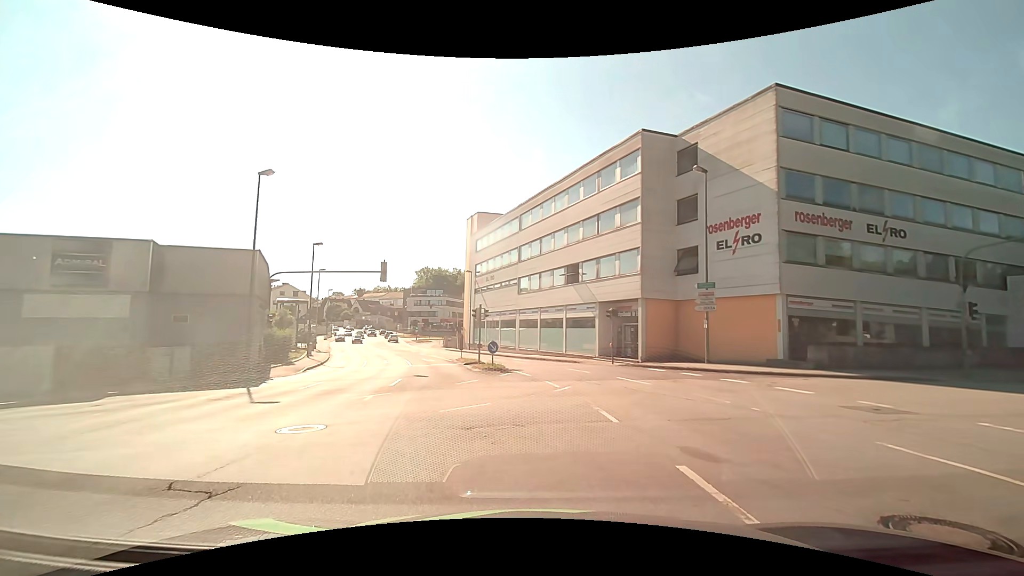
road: tertiary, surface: asphalt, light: Day
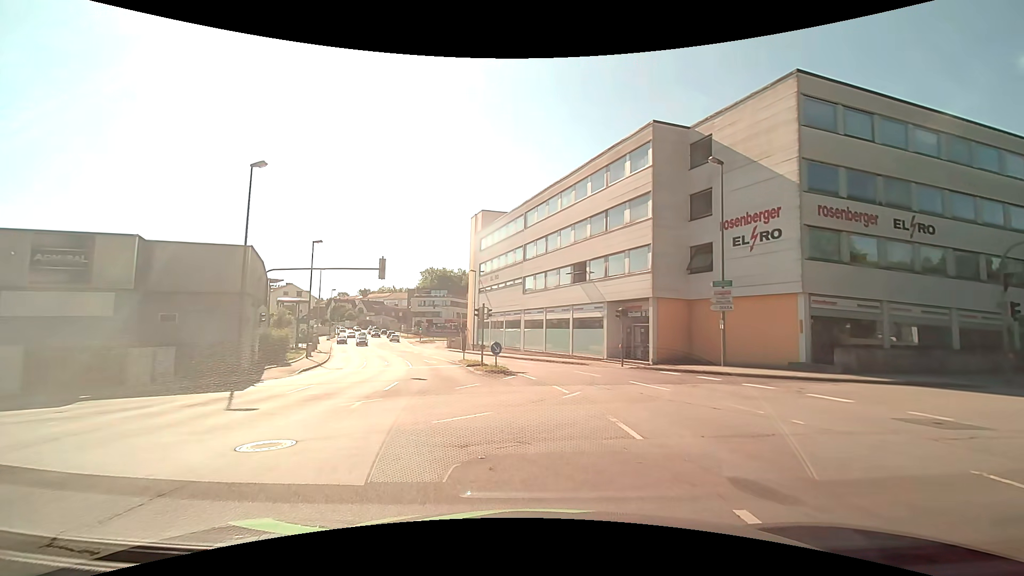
(0.0, +1.3) m; -2°
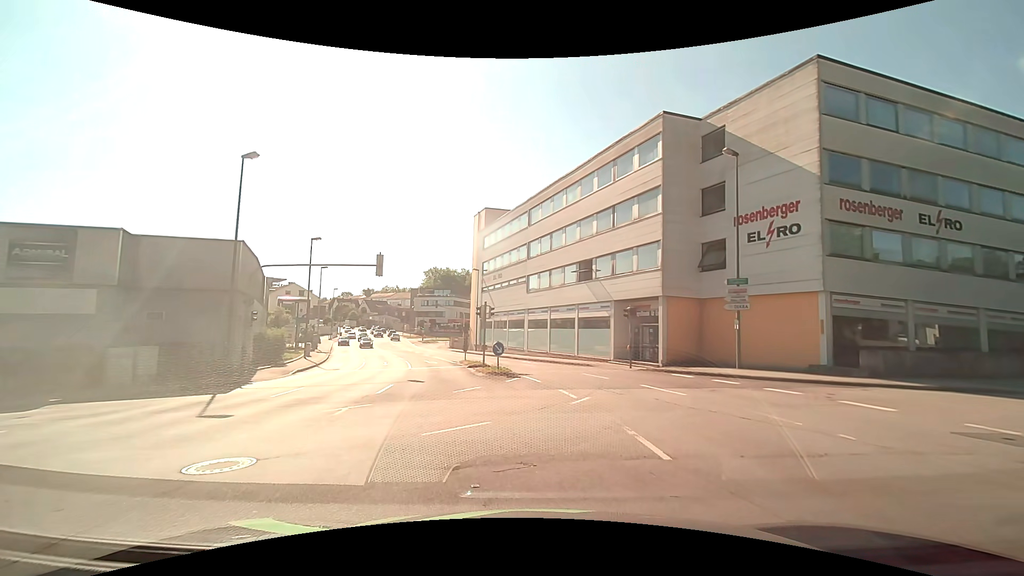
(0.0, +1.2) m; -1°
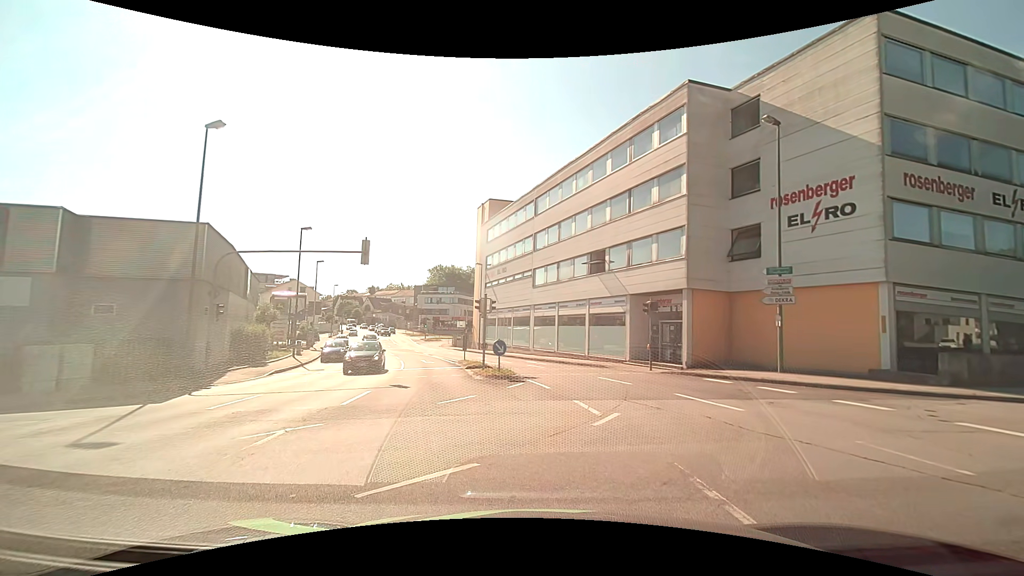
(+0.1, +3.1) m; +2°
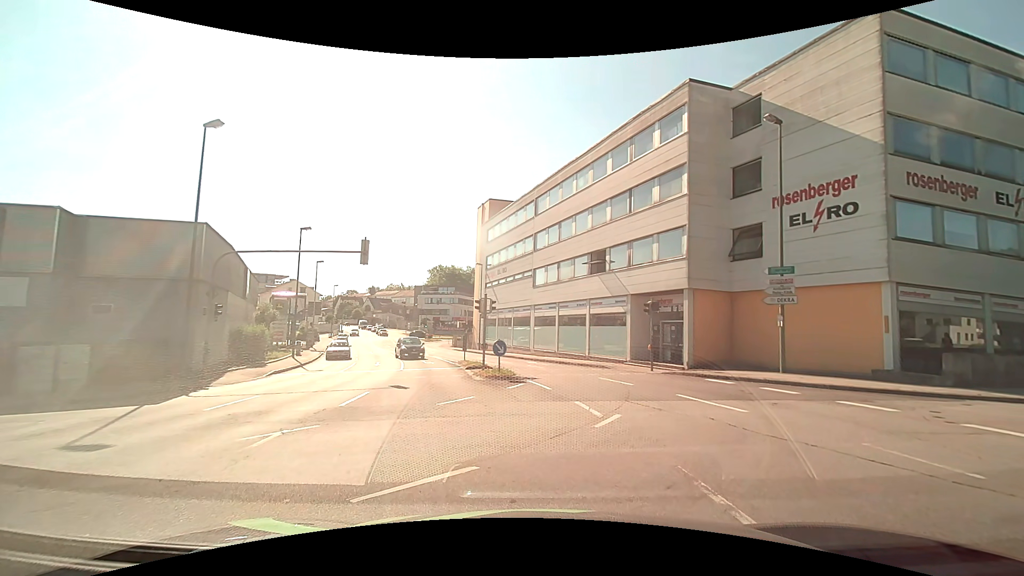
(0.0, +0.2) m; 0°
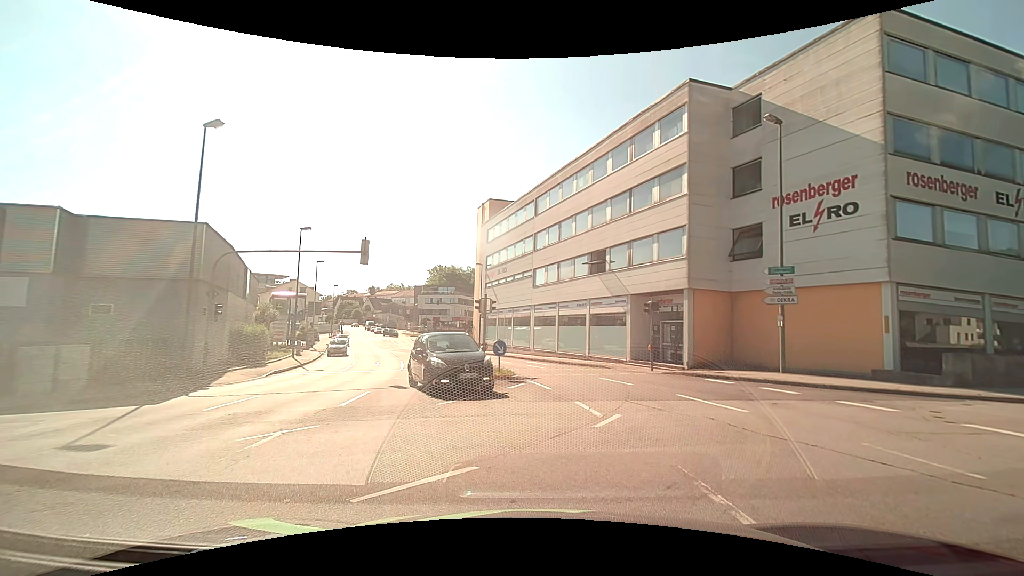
(0.0, 0.0) m; 0°
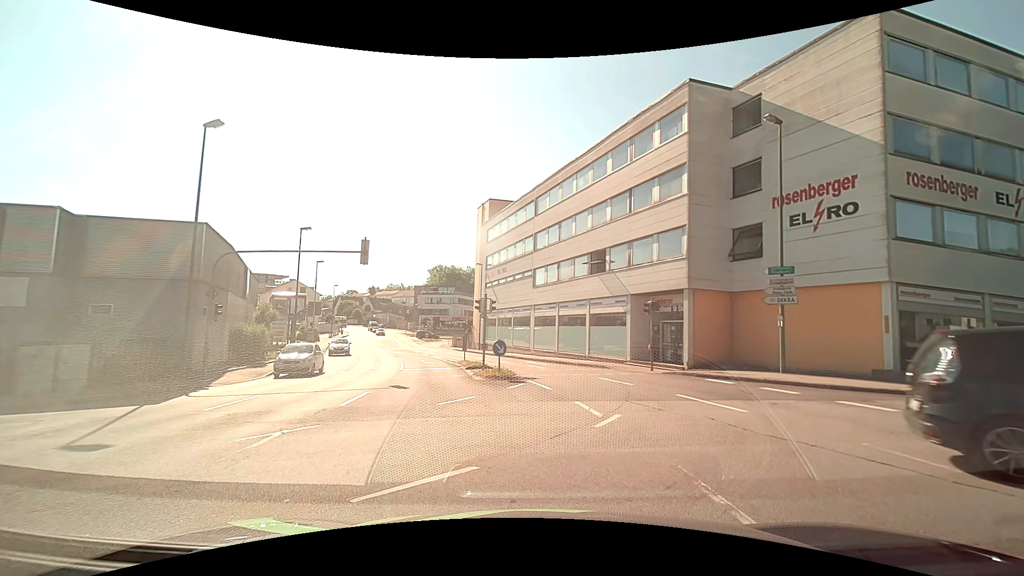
(0.0, 0.0) m; 0°
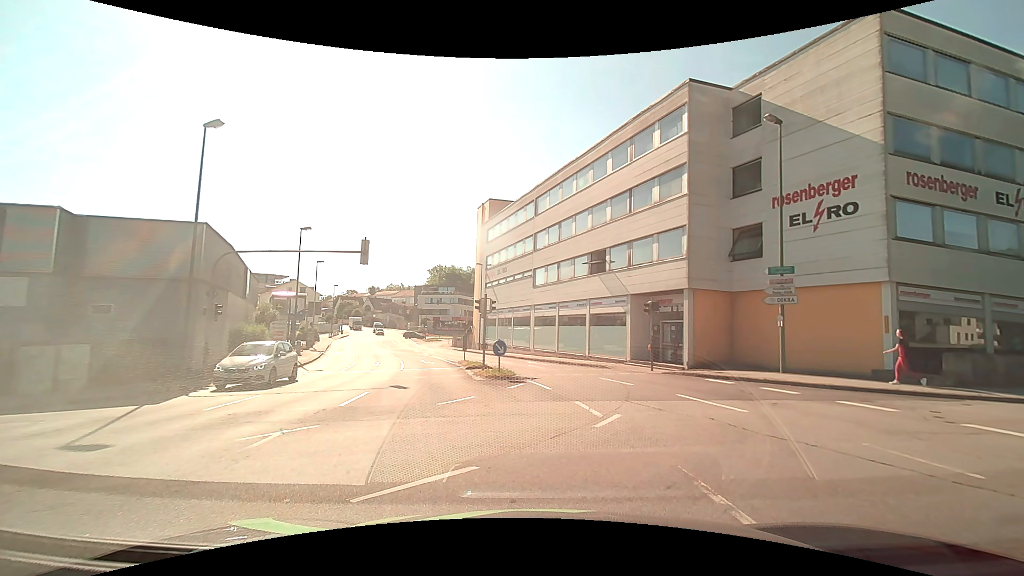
(0.0, 0.0) m; 0°
(-6, +7) (-15, +6) (-25, +2) (-34, -2) (-43, -6) (-52, -10) (-61, -14) (-70, -18) (-80, -22) (-89, -26) m
